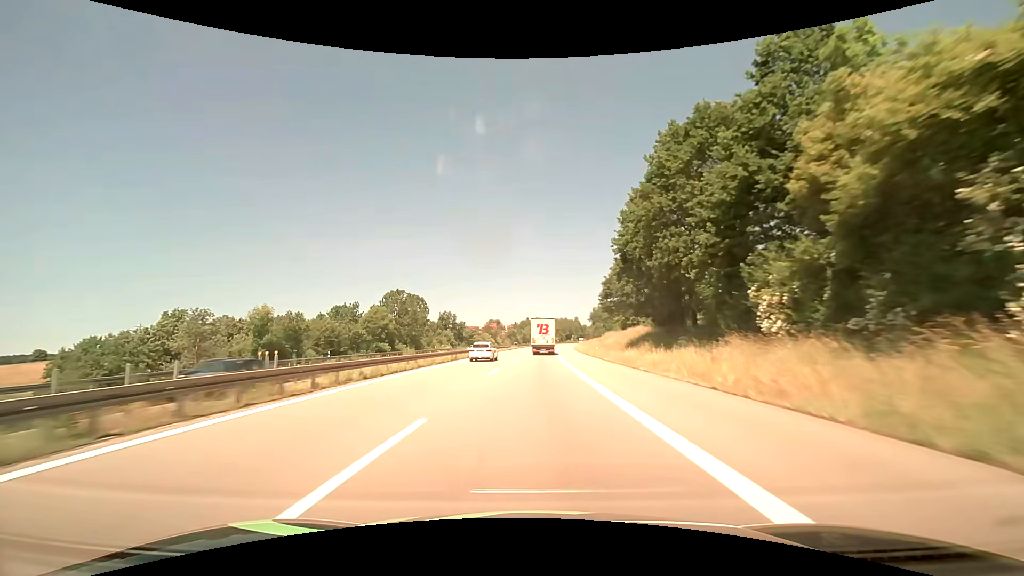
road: motorway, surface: asphalt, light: Day
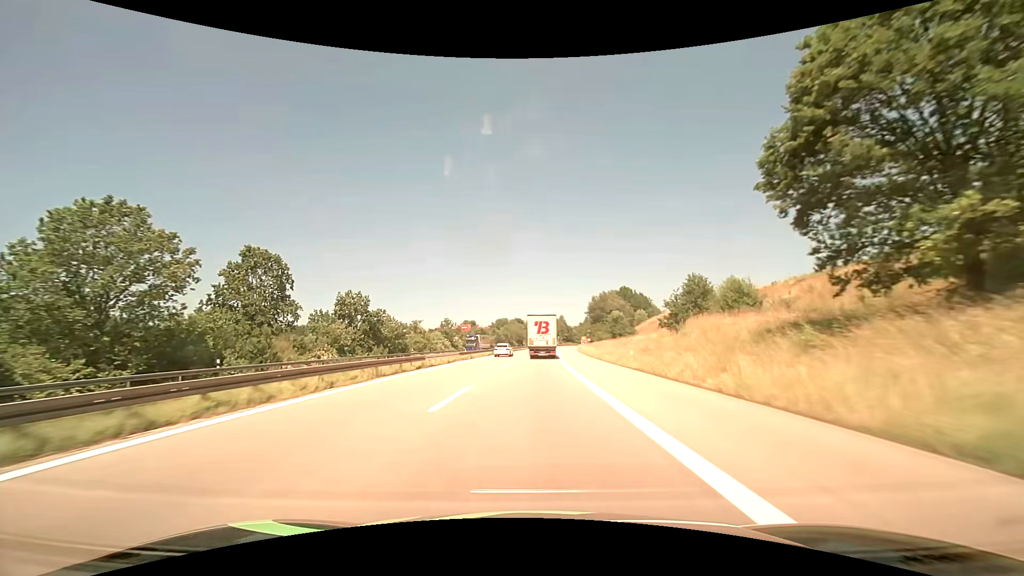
(+1.3, +64.9) m; +2°
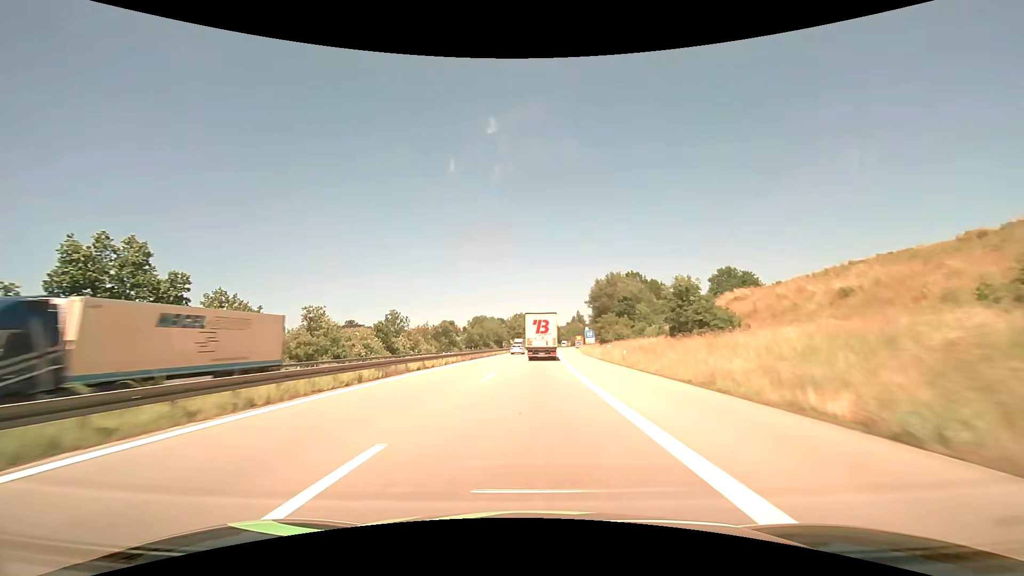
(+0.7, +45.2) m; +2°
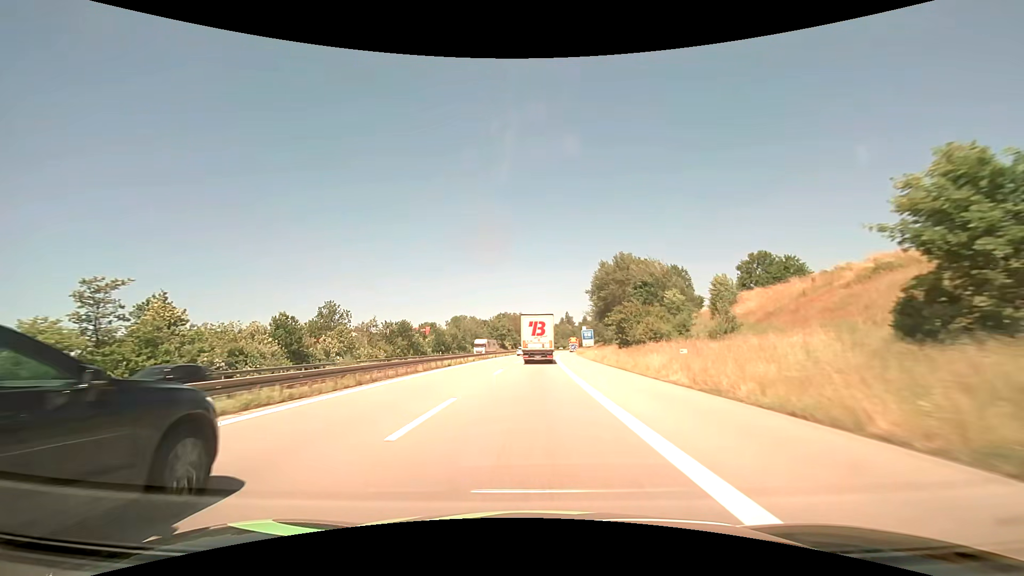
(+0.4, +29.4) m; +2°
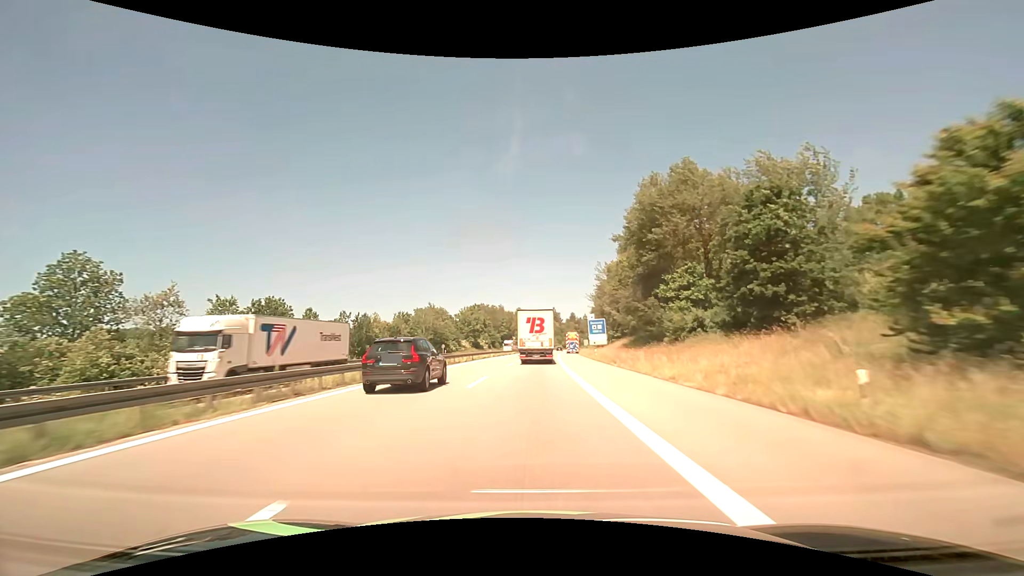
(+0.7, +45.2) m; +2°
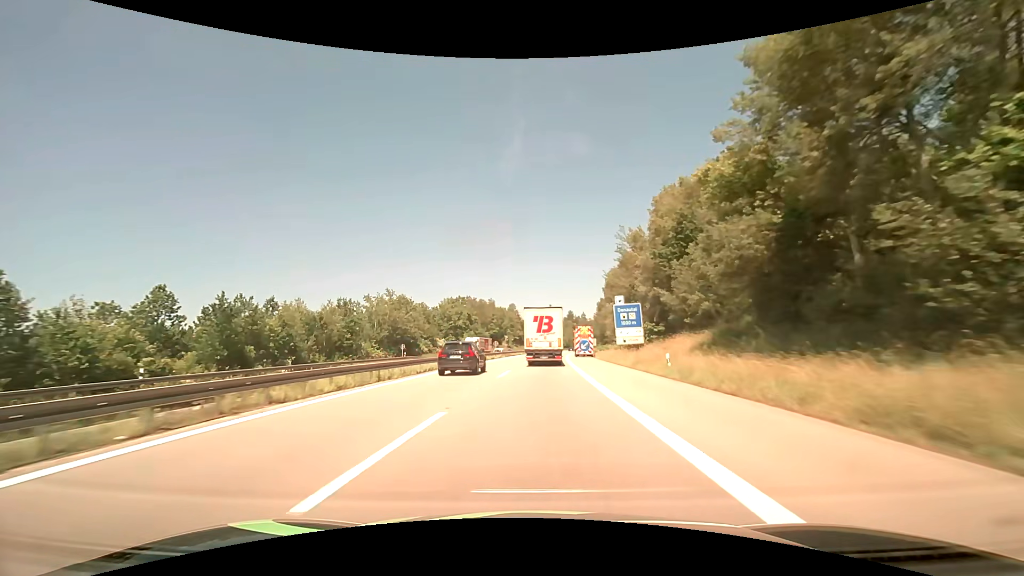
(+0.2, +30.3) m; 0°
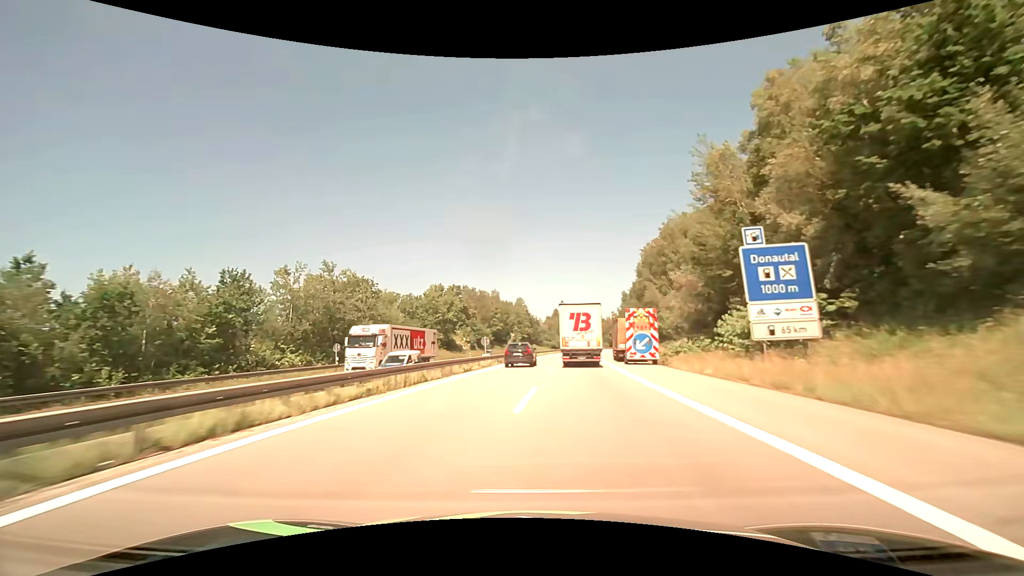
(-0.1, +30.1) m; -1°
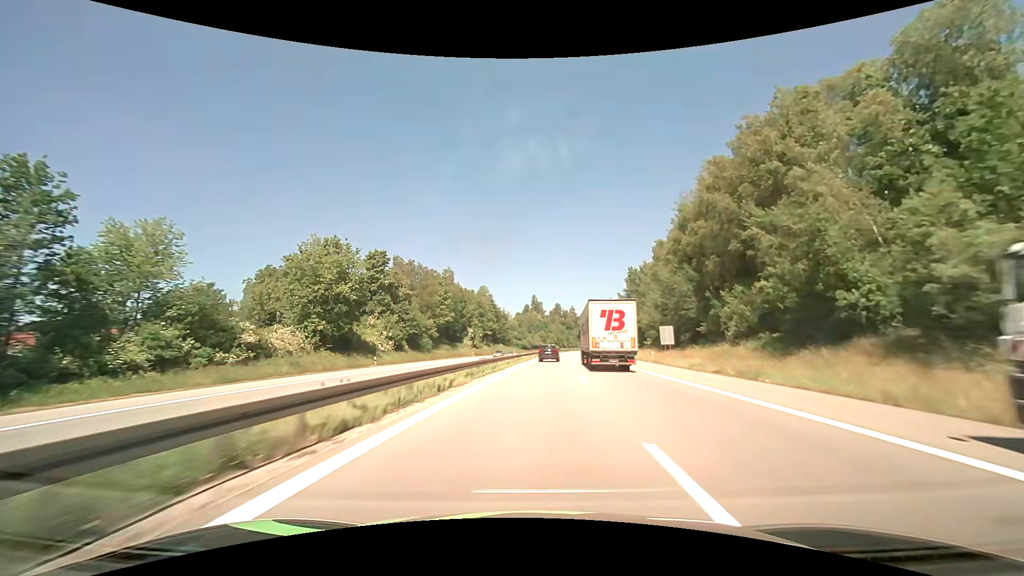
(+0.8, +45.3) m; +3°
(0, +10) (0, +20) (+1, +30) (+1, +40) (+2, +50) (+3, +60) (+4, +70) (+4, +80) (+5, +90) (+6, +100) m
